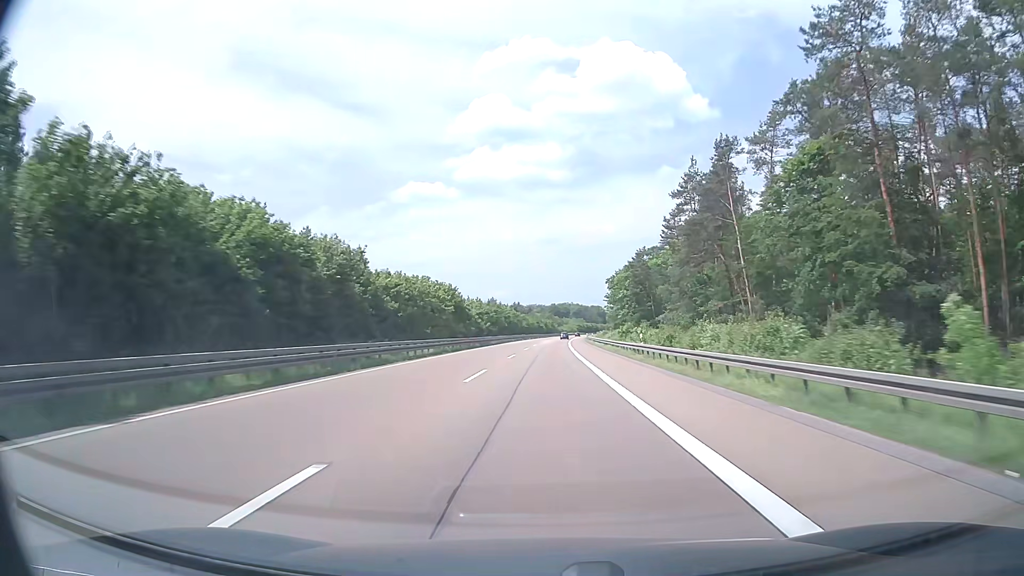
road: motorway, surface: asphalt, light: Day
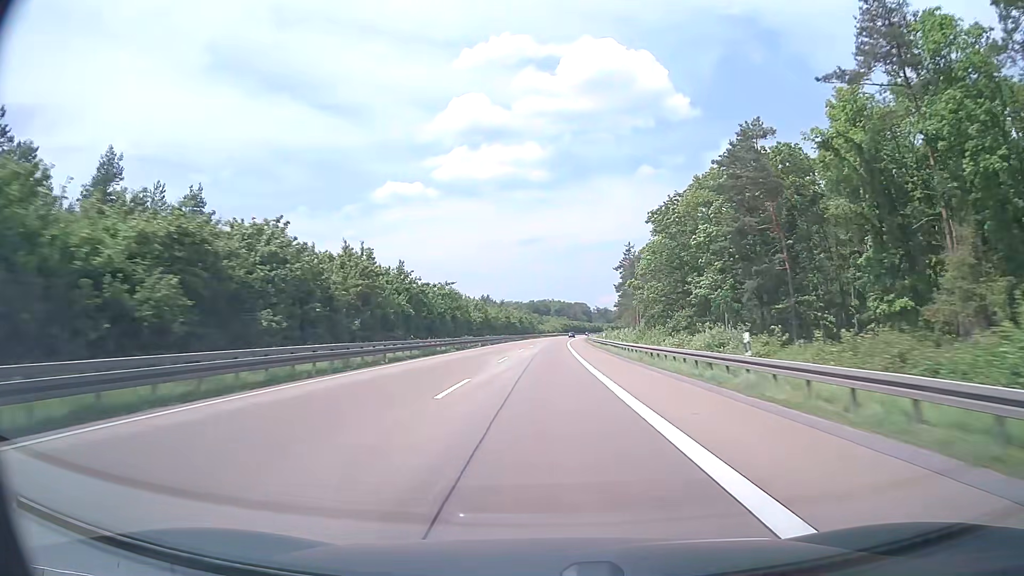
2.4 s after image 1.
(+1.2, +76.1) m; +2°
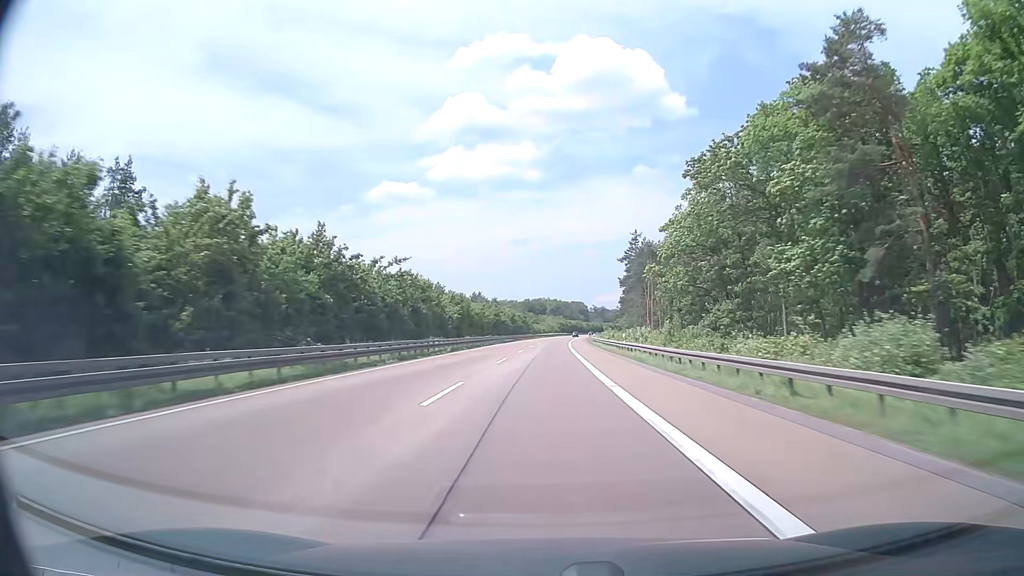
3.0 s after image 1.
(+0.1, +19.0) m; 0°
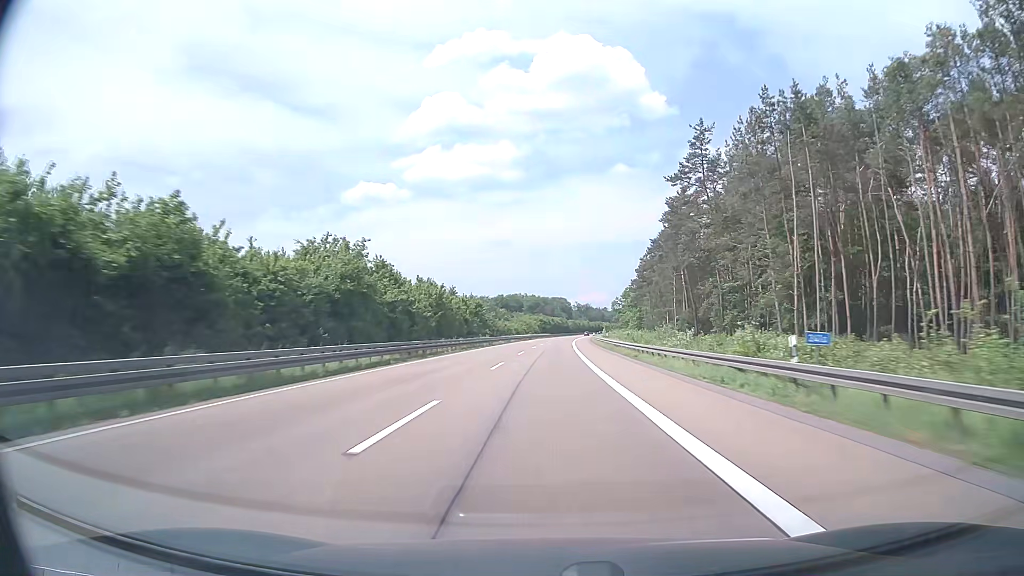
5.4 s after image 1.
(+1.1, +76.1) m; +2°
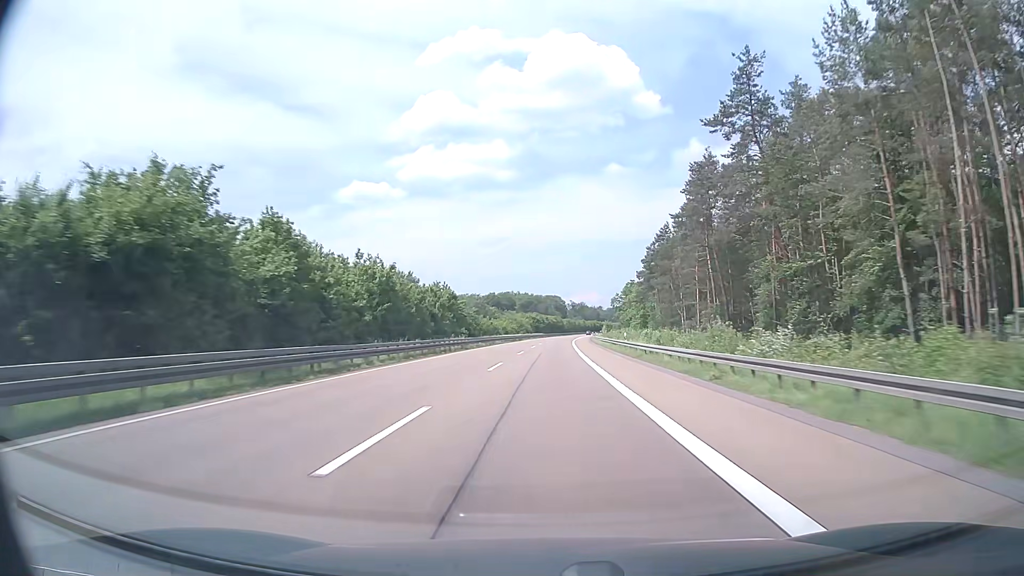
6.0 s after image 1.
(+0.1, +19.0) m; 0°
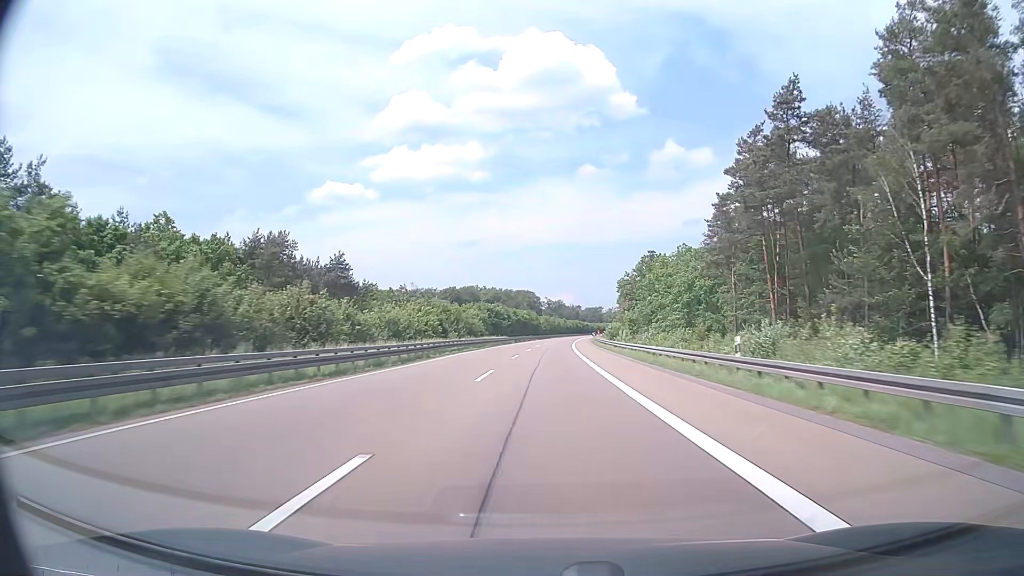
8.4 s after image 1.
(+1.3, +76.0) m; +2°
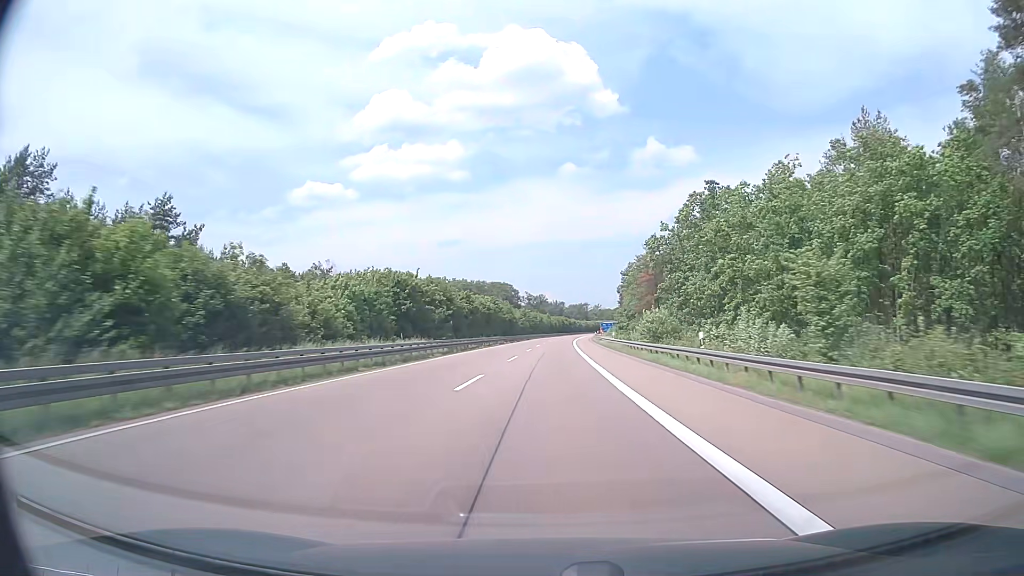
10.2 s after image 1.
(+0.9, +57.0) m; +2°
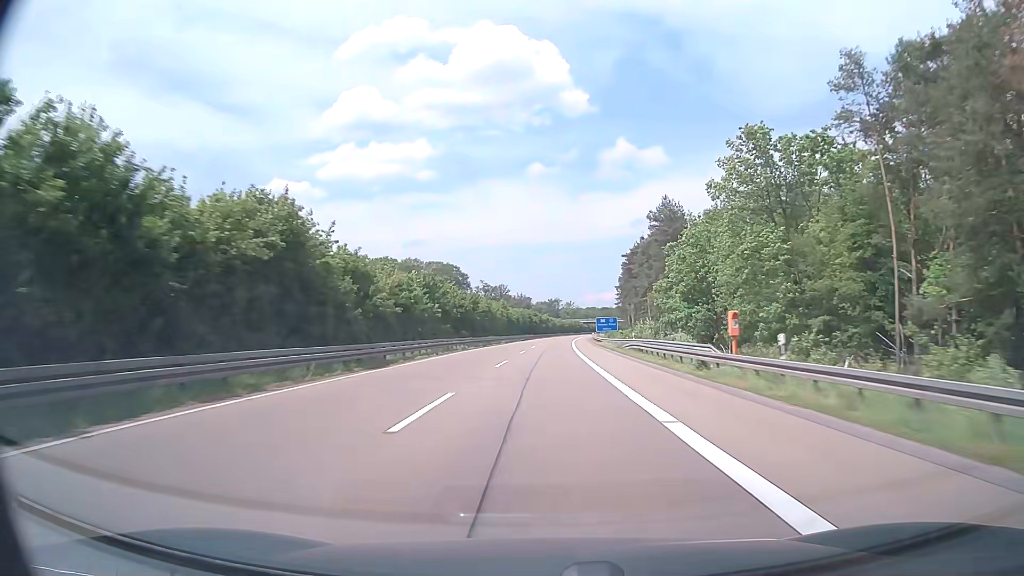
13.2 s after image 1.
(+2.5, +95.0) m; +3°
(0, +10) (0, +20) (0, +30) (0, +40) (+1, +50) (+1, +60) (+1, +70) (+2, +80) (+2, +90) (+3, +100) m
